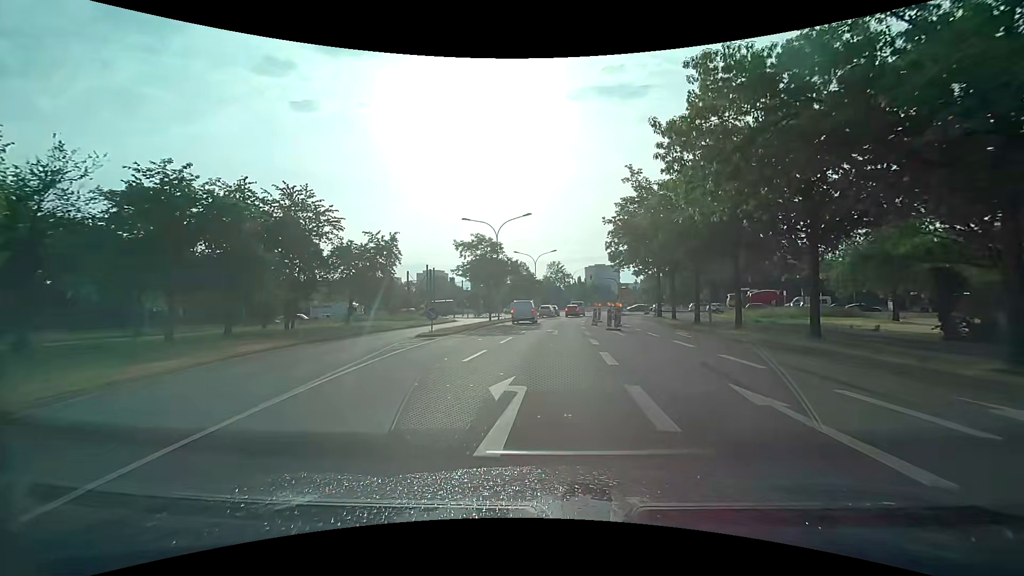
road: secondary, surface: asphalt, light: Day
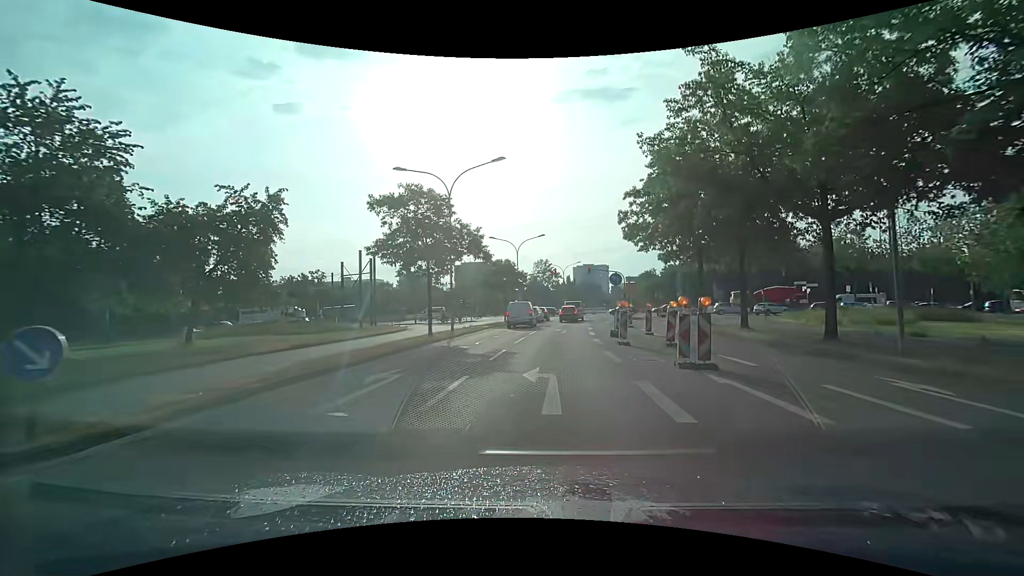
(+0.1, +17.6) m; +1°
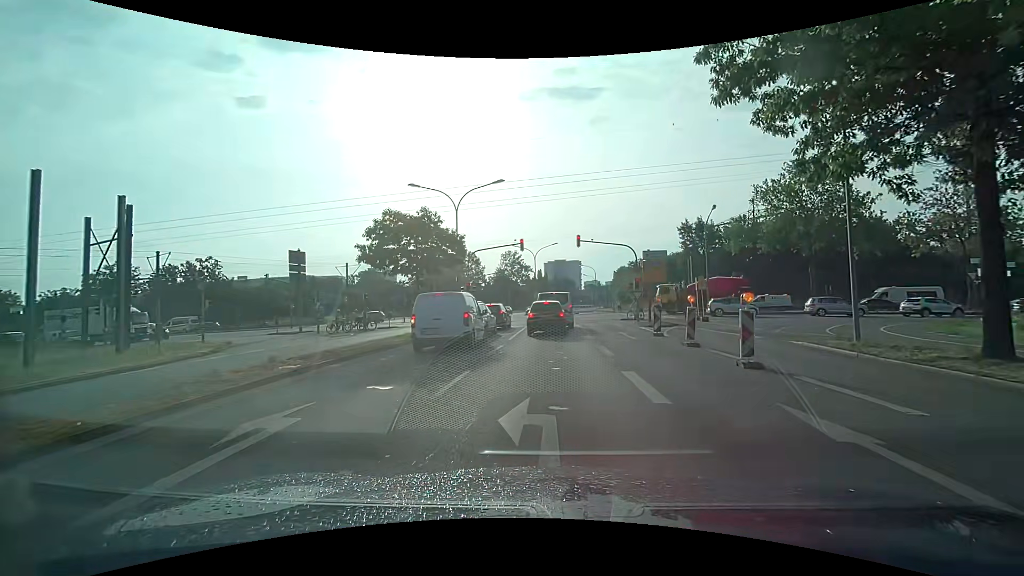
(+1.0, +23.7) m; +3°
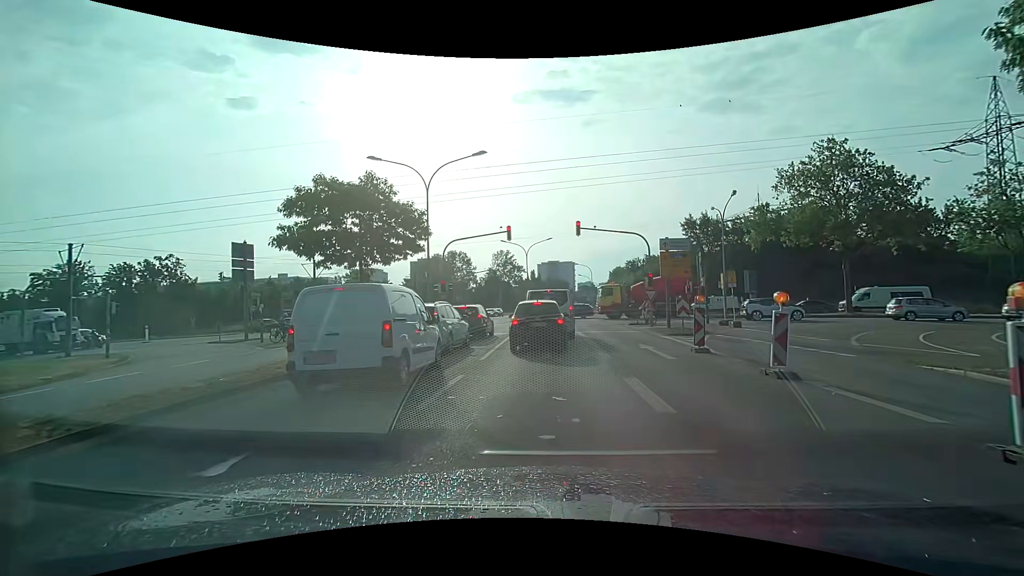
(+0.1, +6.4) m; +1°
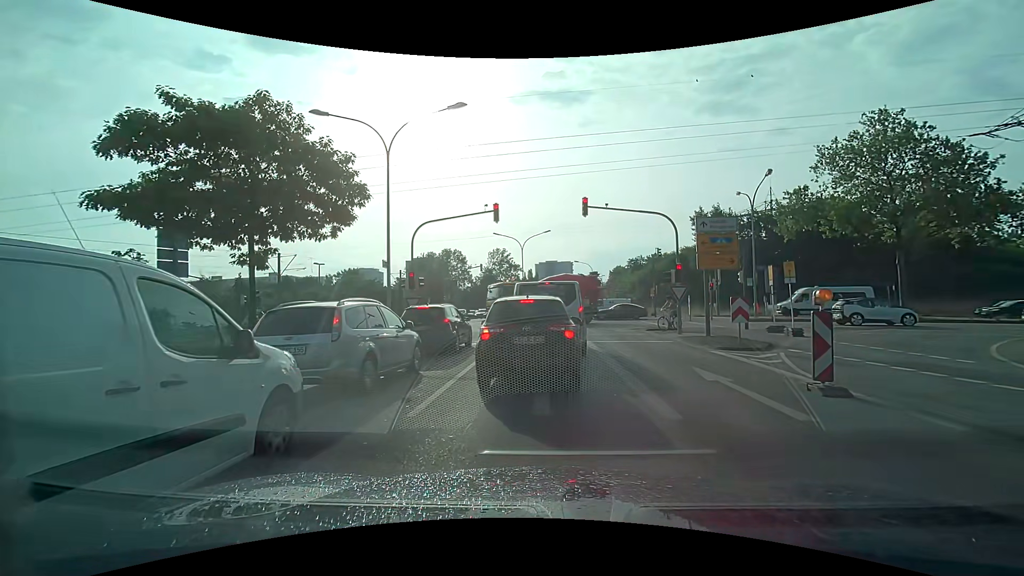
(+0.1, +6.2) m; +1°
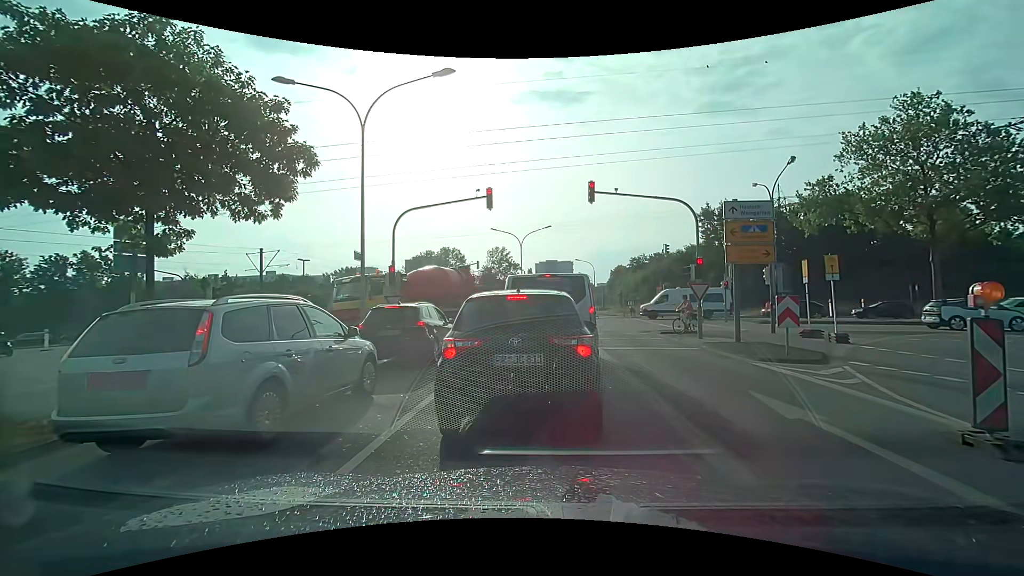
(0.0, +2.7) m; -2°
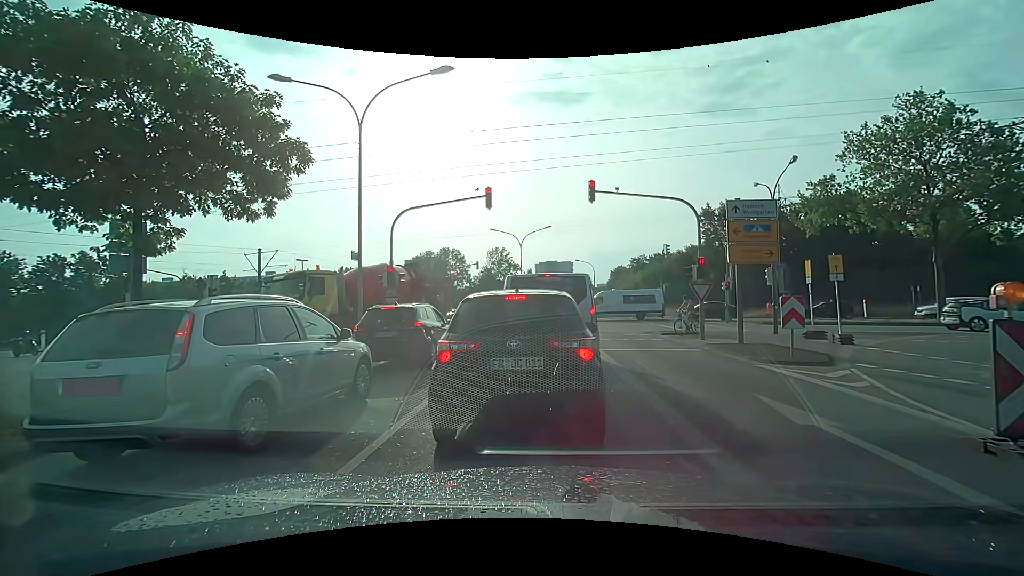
(0.0, +0.2) m; 0°
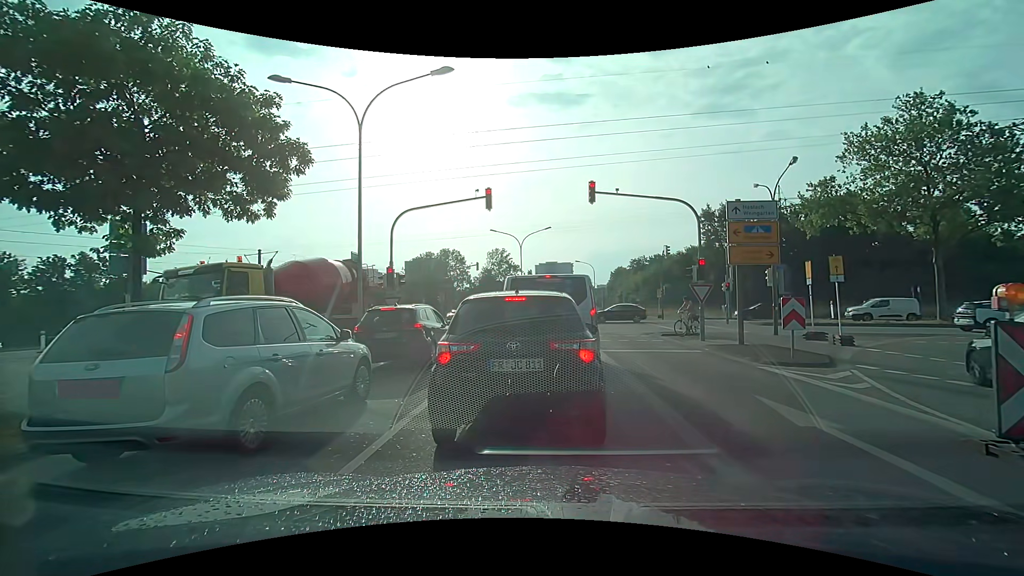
(0.0, +0.1) m; 0°
(0, +10) (+1, +20) (+1, +30) (-2, +40) (-8, +48) (-17, +51) (-27, +53) (-37, +53) (-47, +54) (-57, +55) m
